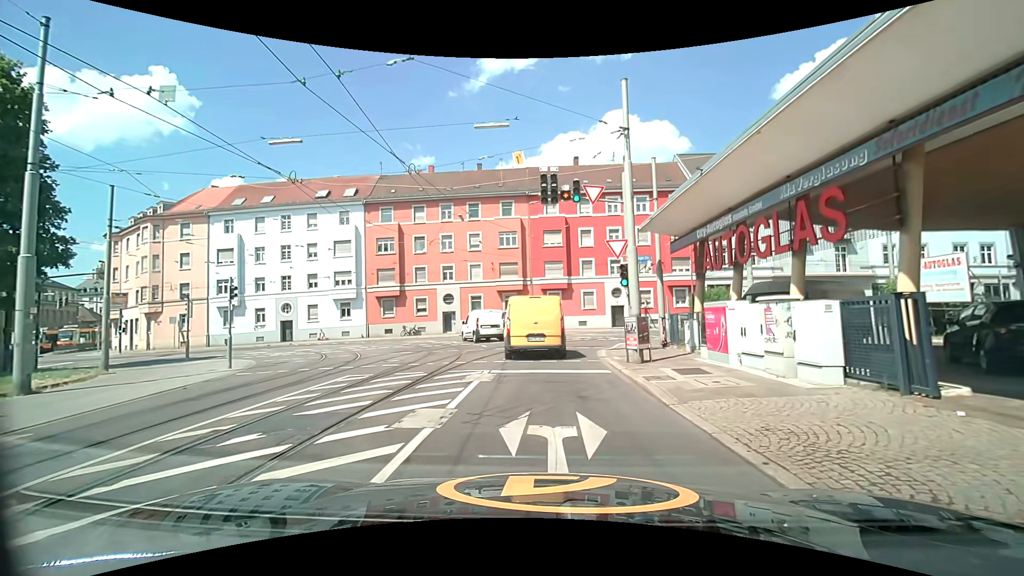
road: tertiary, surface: asphalt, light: Day
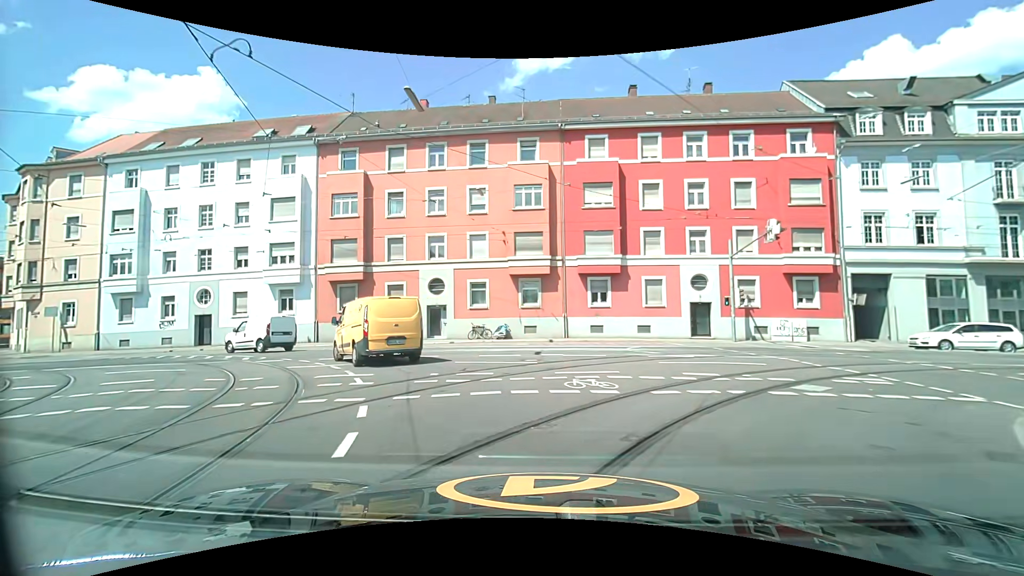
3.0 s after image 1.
(-0.1, +19.5) m; -4°
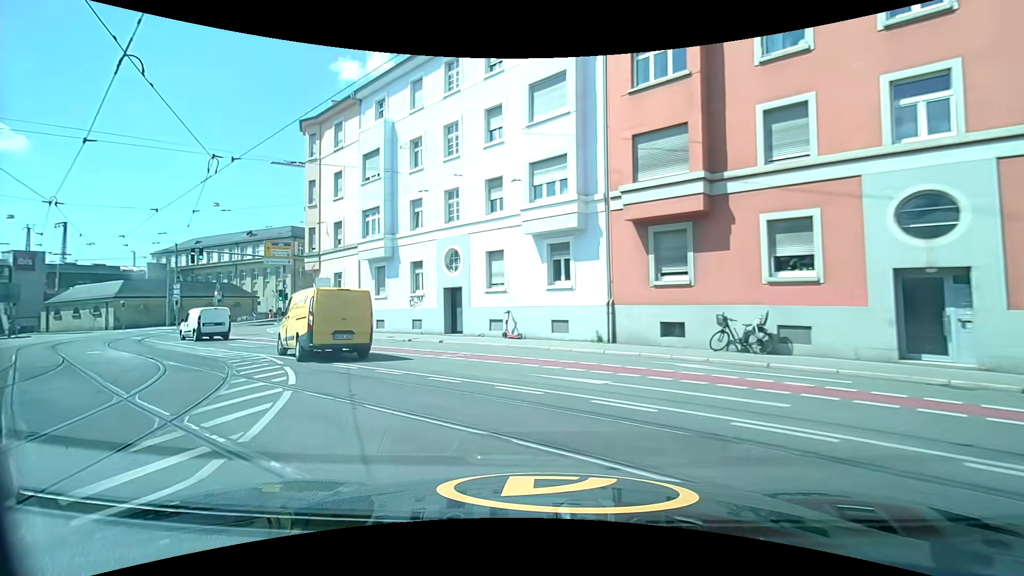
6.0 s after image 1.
(-5.5, +19.5) m; -36°
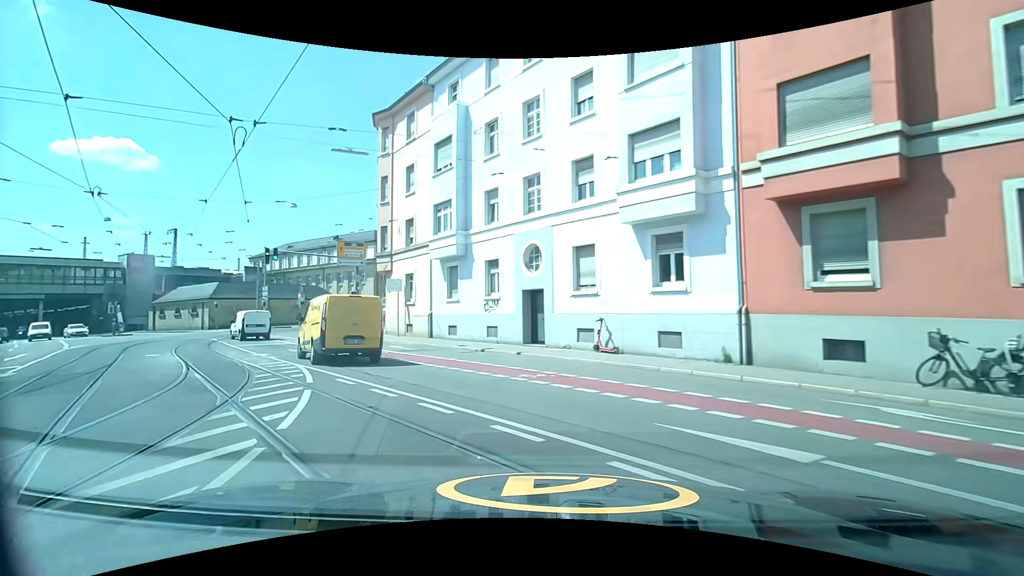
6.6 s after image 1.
(-0.4, +3.9) m; -9°
(-2, +10) (-7, +18) (-14, +26) (-21, +33) (-28, +40) (-35, +47) (-43, +53) (-51, +58) (-60, +63) (-69, +68) m
